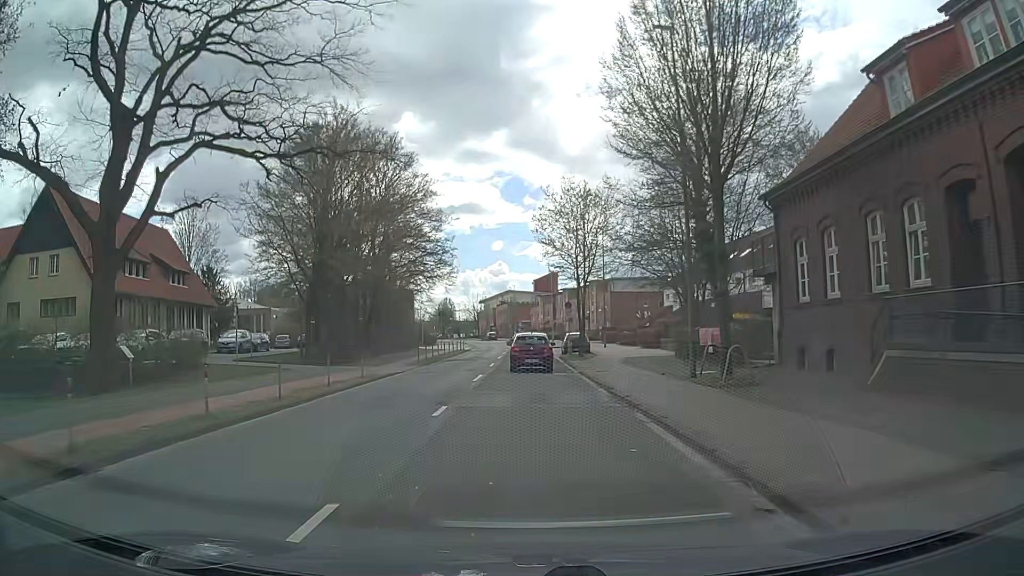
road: tertiary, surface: asphalt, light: Day
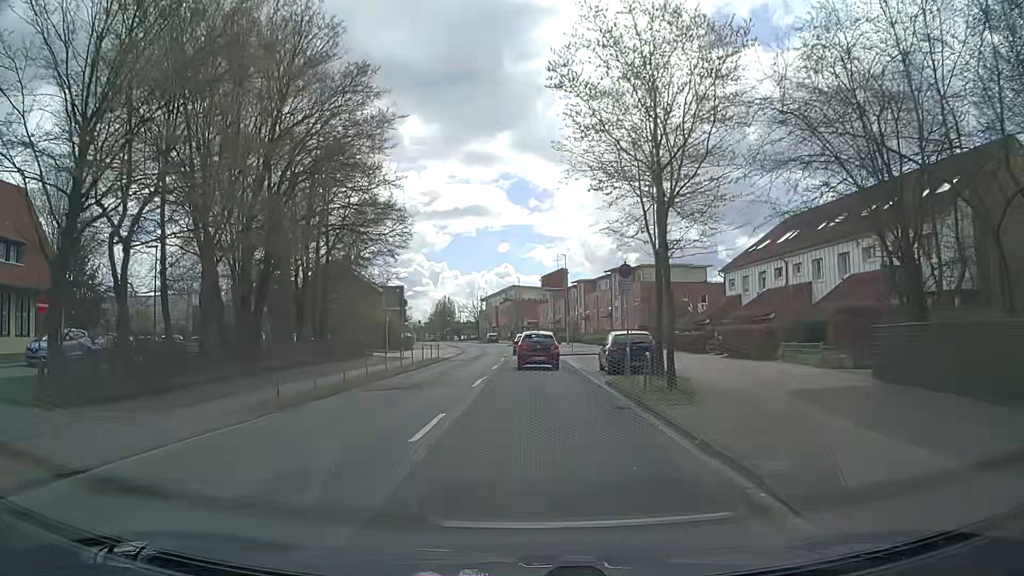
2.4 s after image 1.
(-0.3, +21.7) m; -1°
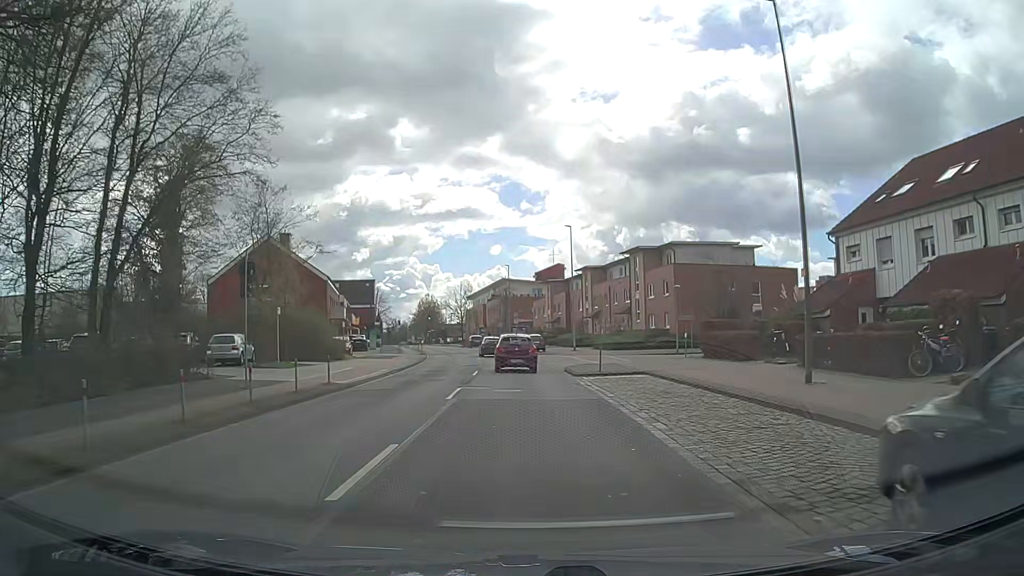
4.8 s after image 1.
(+0.2, +21.8) m; 0°
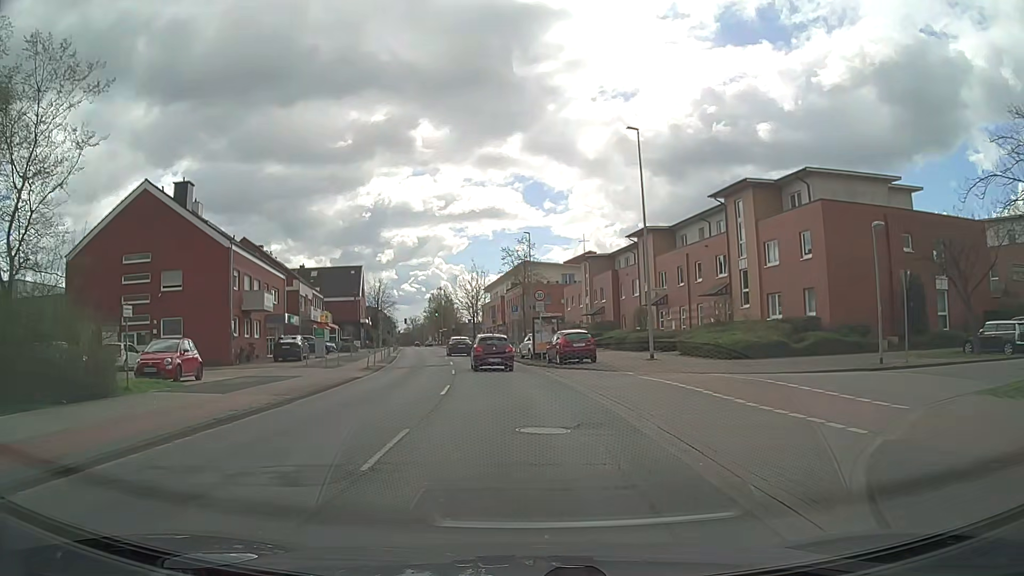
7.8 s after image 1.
(-0.1, +26.8) m; -2°
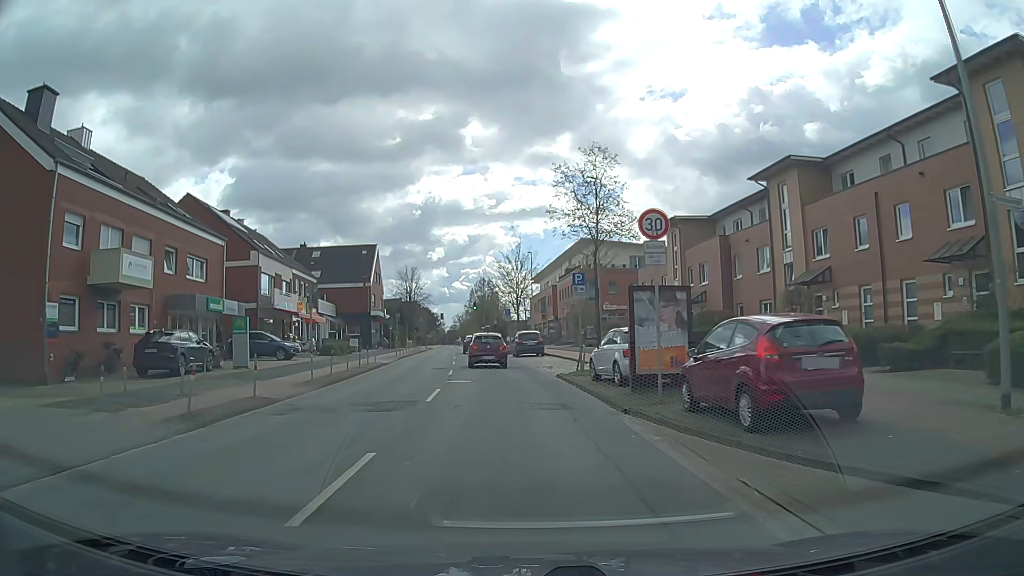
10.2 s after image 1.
(-0.6, +21.1) m; -4°
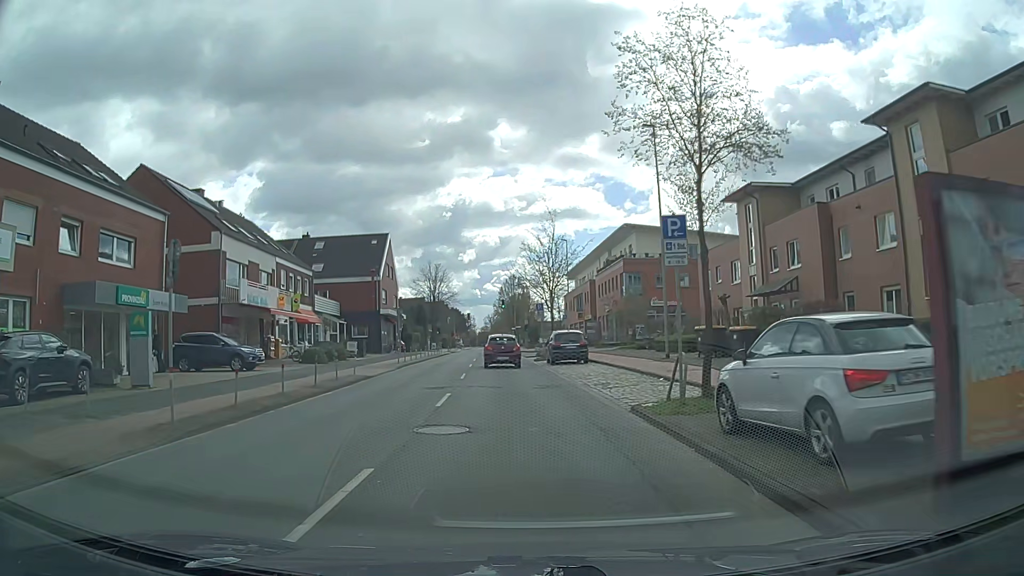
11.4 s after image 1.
(-0.3, +10.3) m; -3°
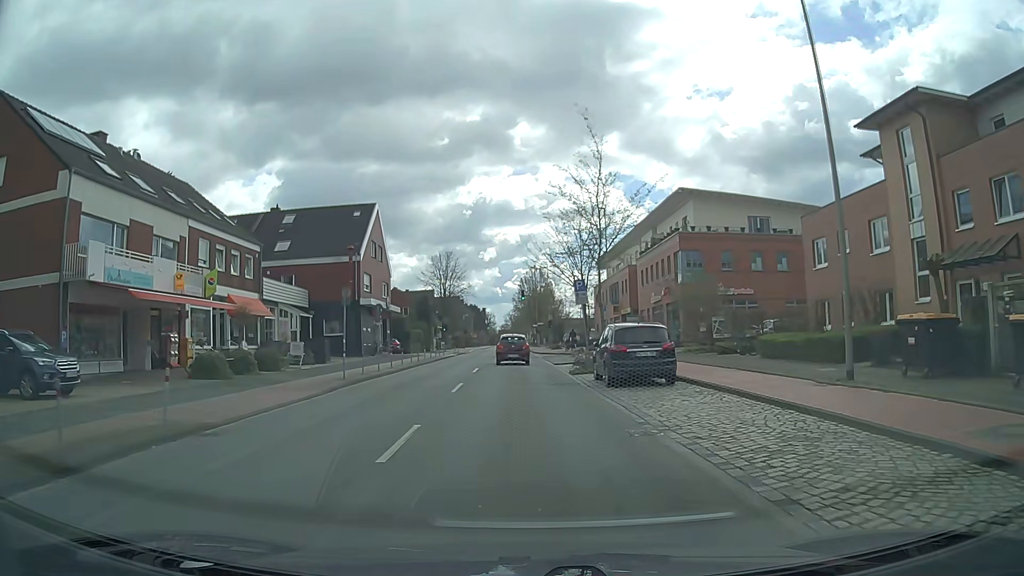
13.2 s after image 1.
(-0.4, +15.3) m; -2°
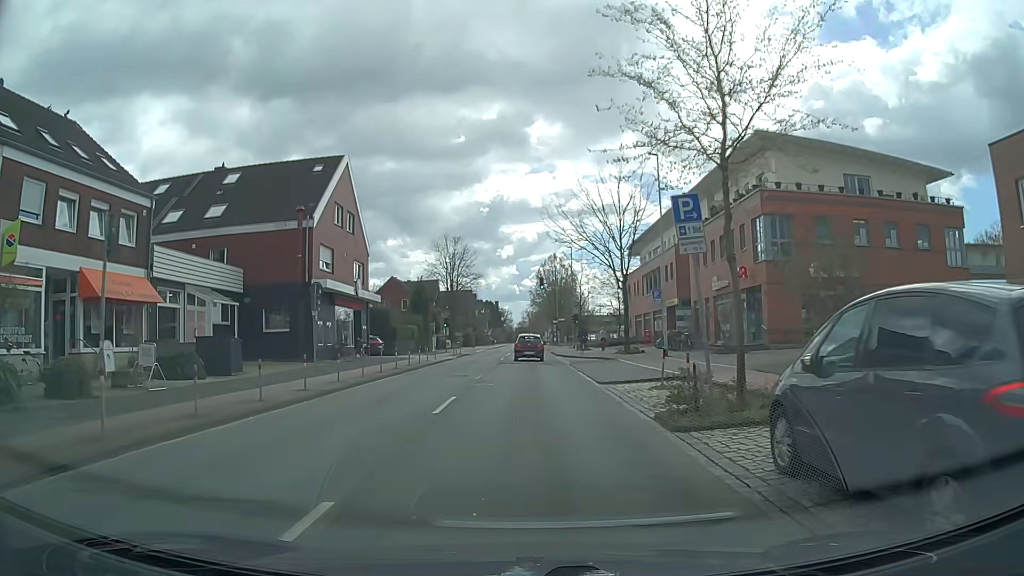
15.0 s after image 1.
(0.0, +14.3) m; -1°
